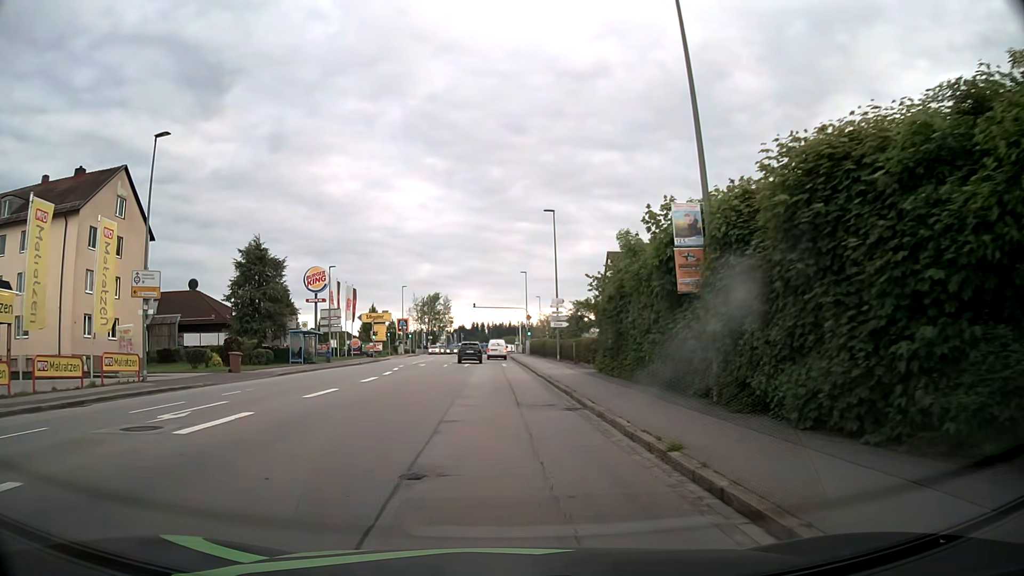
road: tertiary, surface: asphalt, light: Day
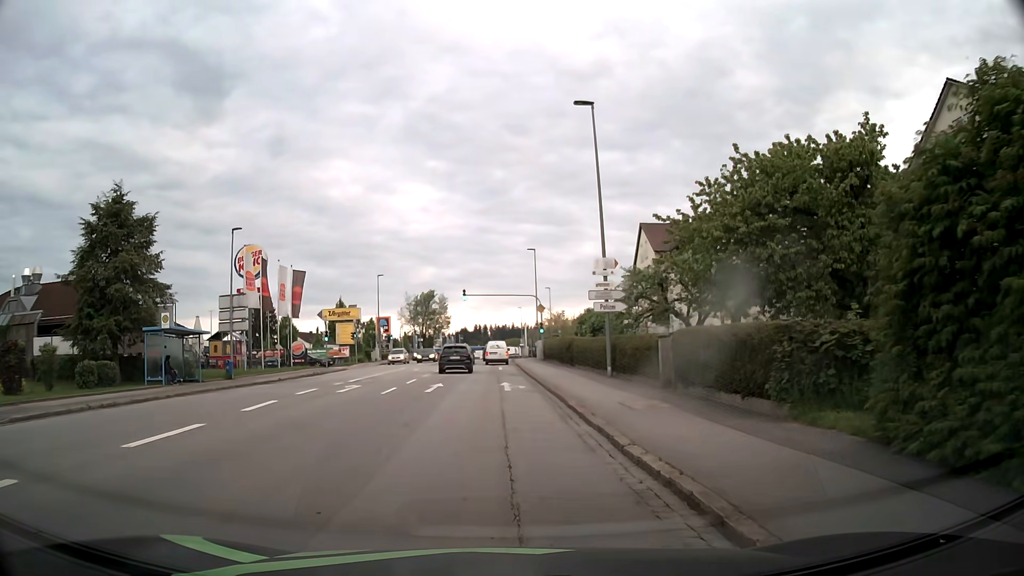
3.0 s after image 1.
(-0.1, +21.2) m; 0°
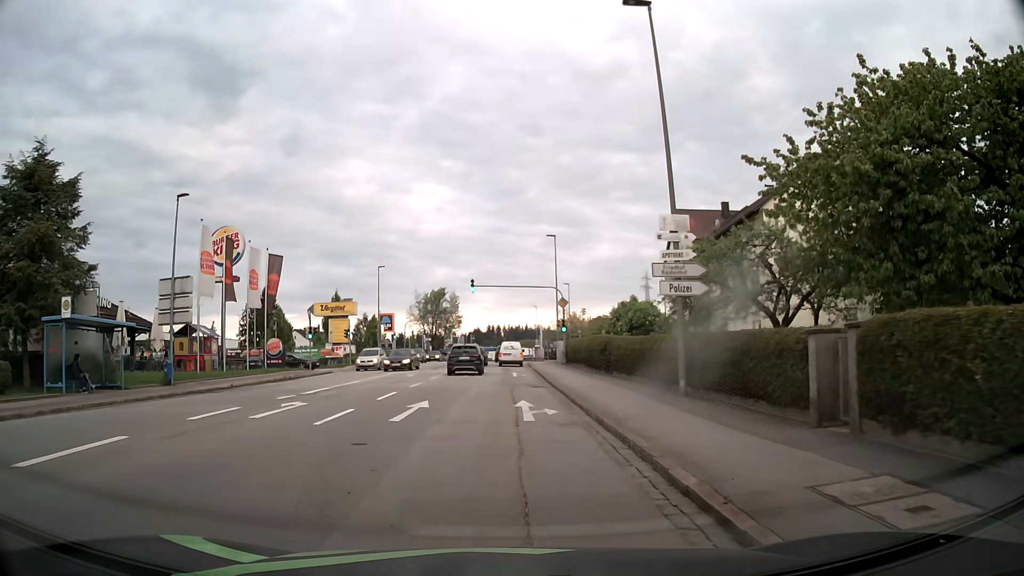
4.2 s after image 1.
(-0.2, +8.5) m; -1°
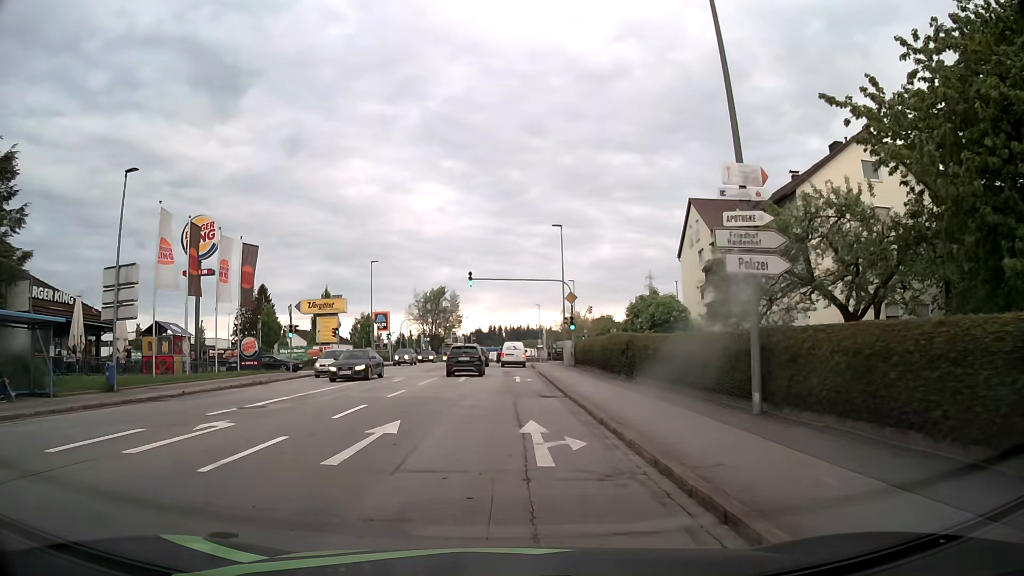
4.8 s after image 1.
(0.0, +4.8) m; 0°
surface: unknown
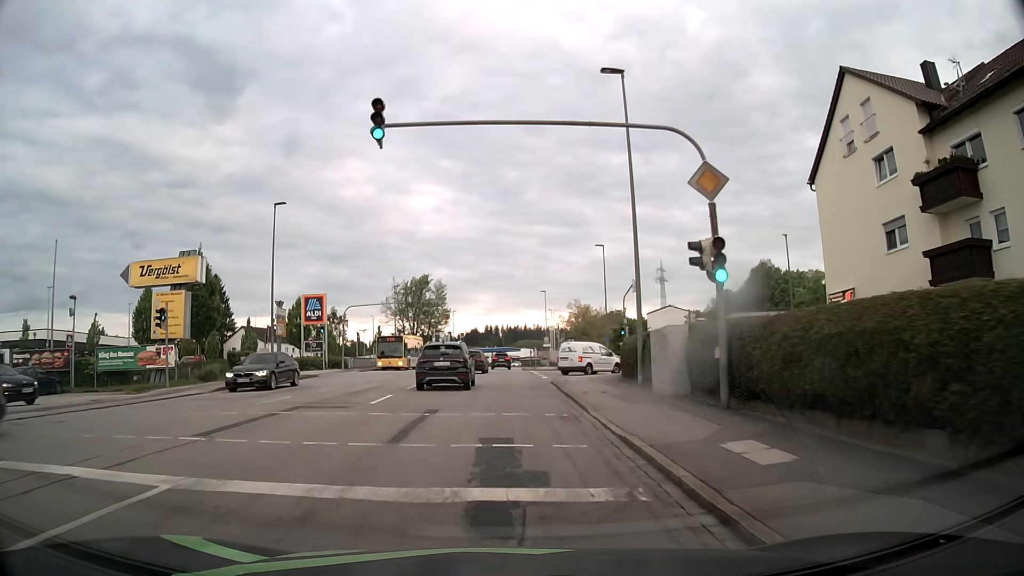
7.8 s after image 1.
(+0.2, +29.1) m; 0°
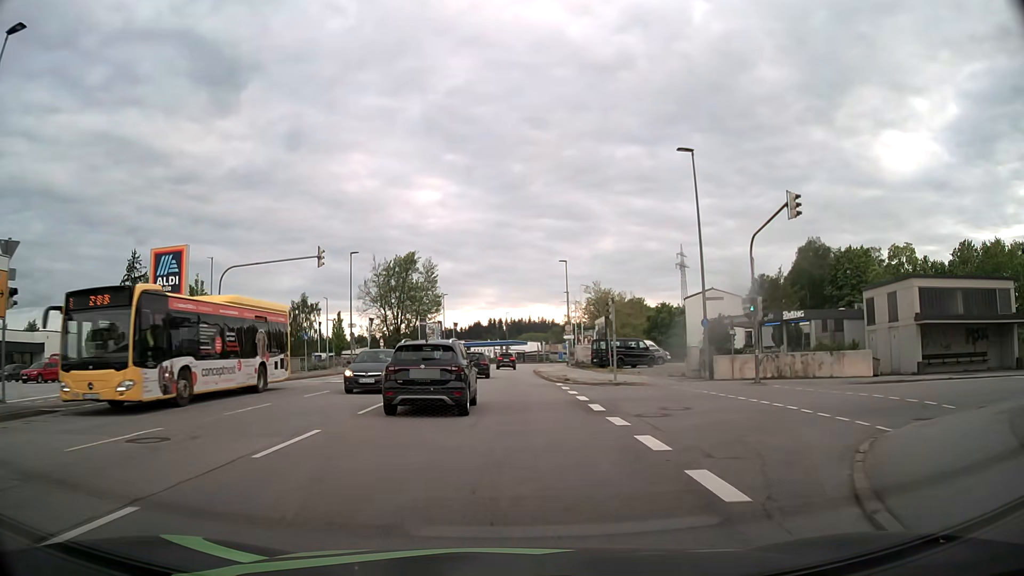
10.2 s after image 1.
(0.0, +26.6) m; 0°
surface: asphalt
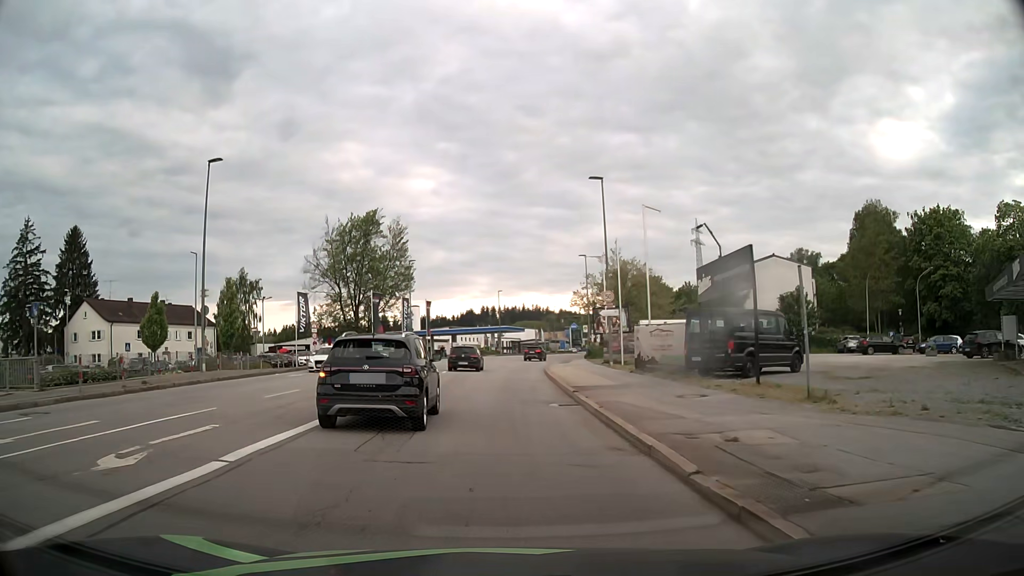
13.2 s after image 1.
(+0.3, +28.5) m; 0°
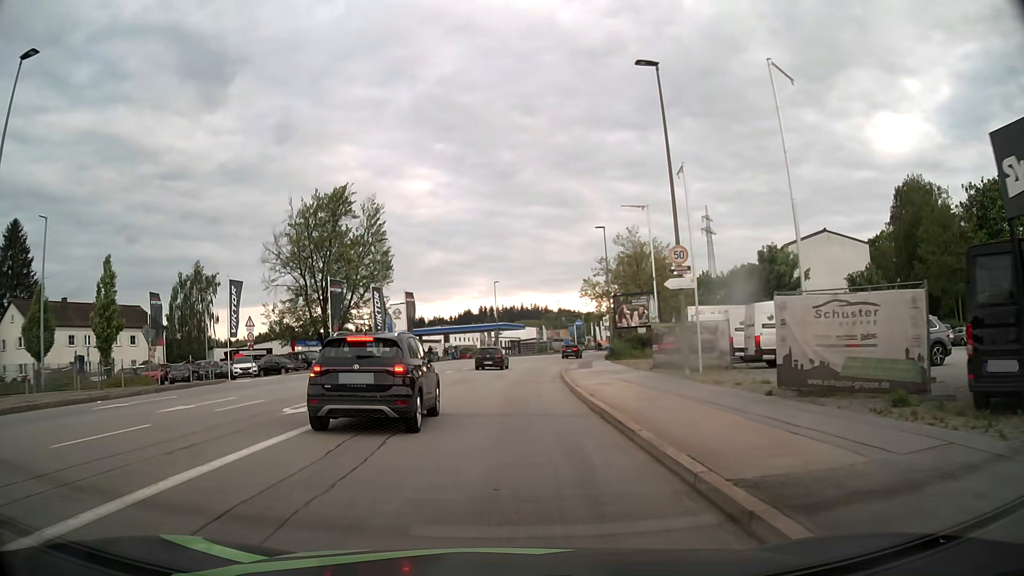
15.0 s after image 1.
(+0.1, +15.3) m; 0°
(0, +10) (0, +20) (+1, +30) (+1, +40) (+2, +50) (+3, +60) (+5, +70) (+7, +79) (+10, +89) (+13, +99) m
